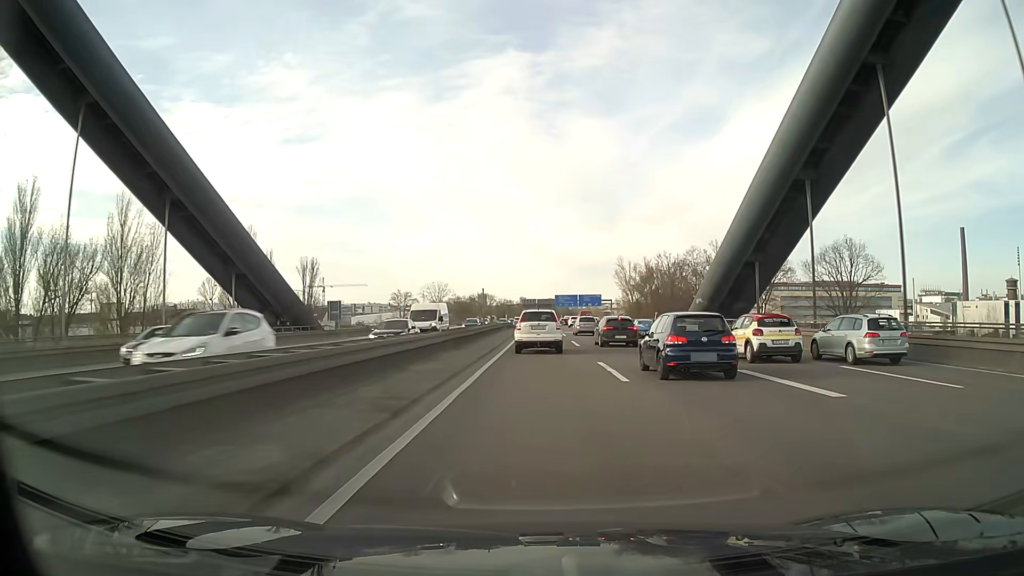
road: motorway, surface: asphalt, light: Day
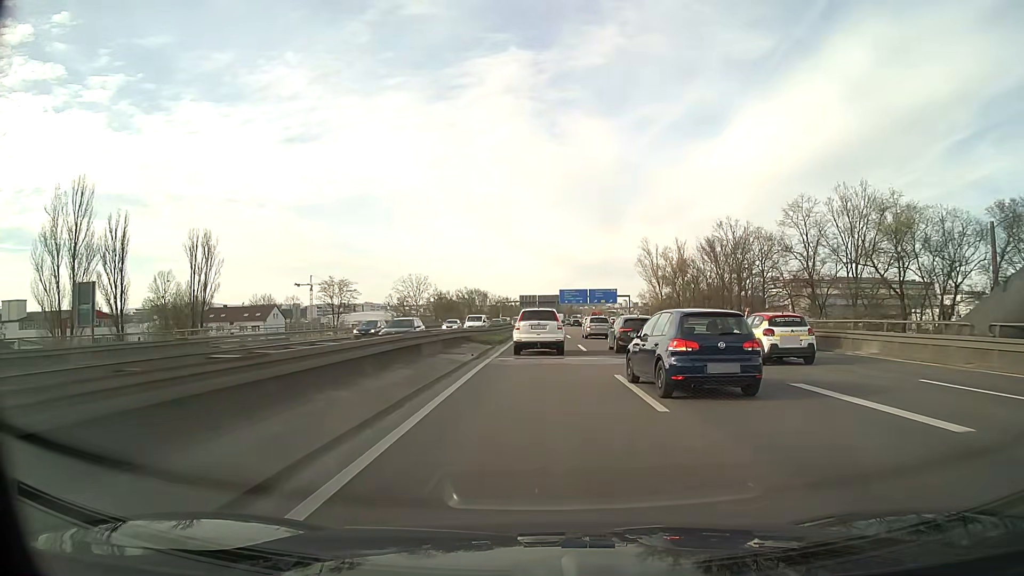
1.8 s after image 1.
(0.0, +41.1) m; 0°
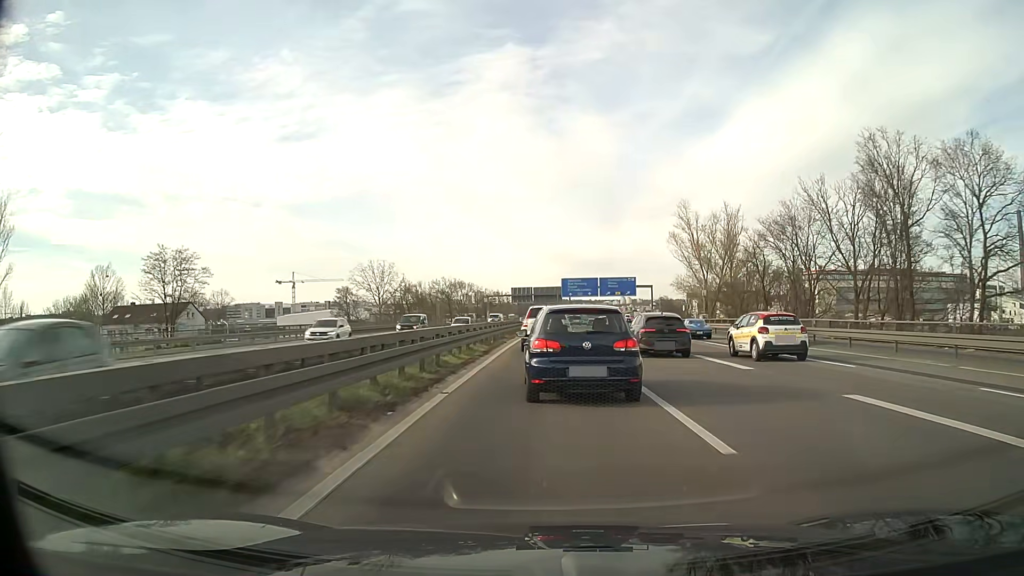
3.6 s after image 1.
(+0.1, +39.3) m; 0°
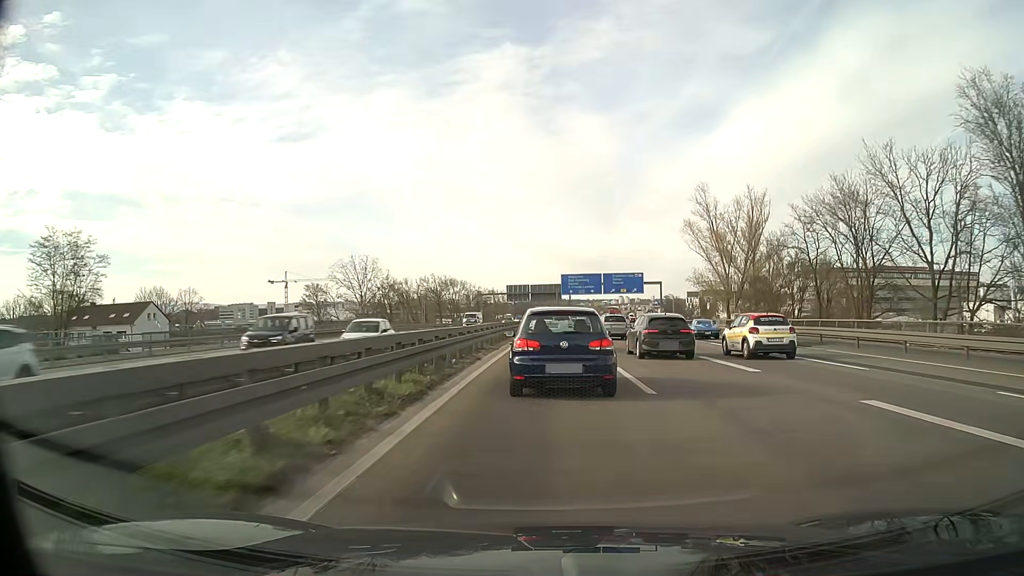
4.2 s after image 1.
(0.0, +12.6) m; 0°
(0, +10) (0, +20) (0, +30) (0, +40) (+1, +50) (+1, +60) (+2, +70) (+2, +80) (+3, +90) (+4, +100) m
